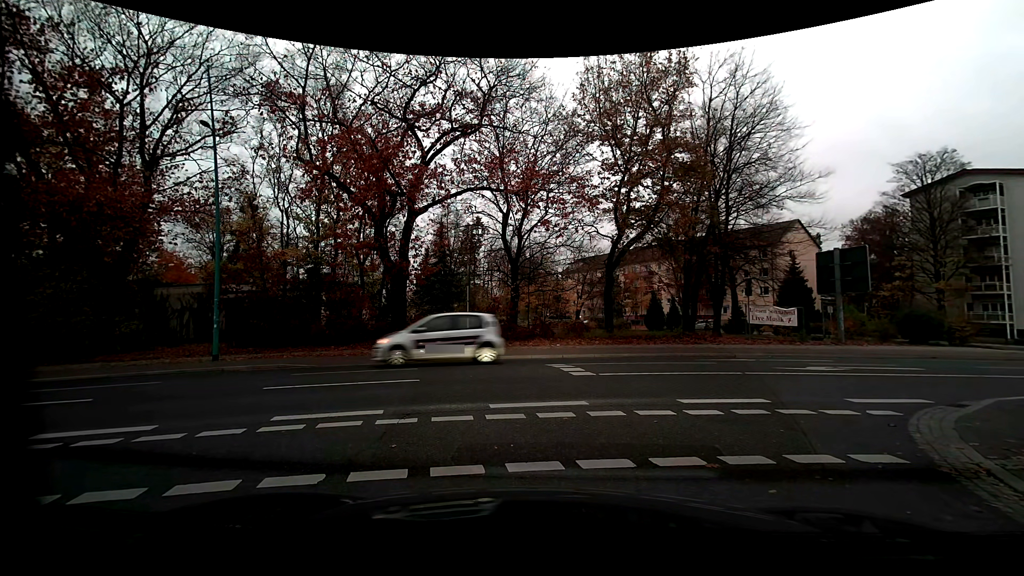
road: residential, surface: asphalt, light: Day
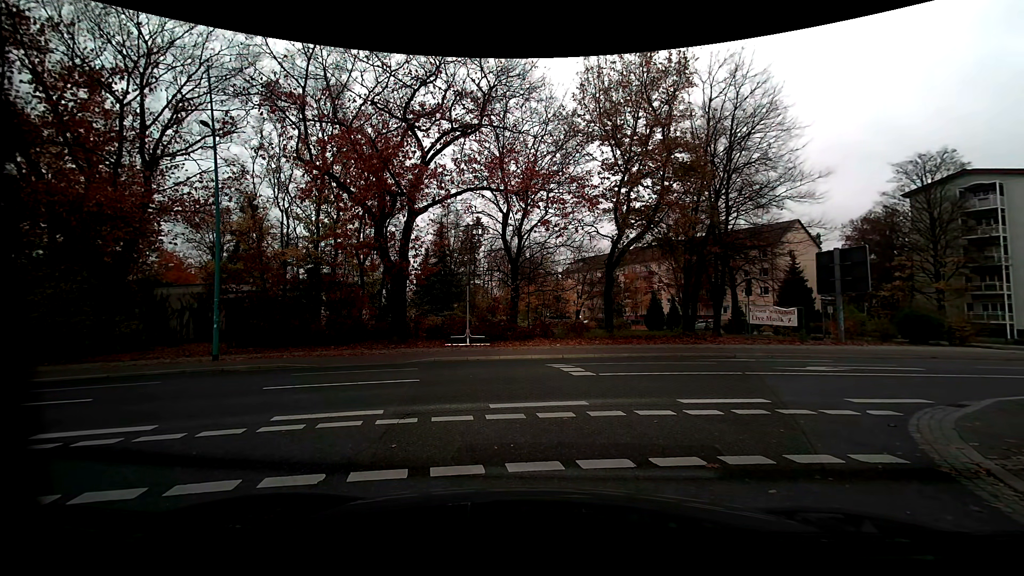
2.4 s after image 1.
(0.0, 0.0) m; 0°
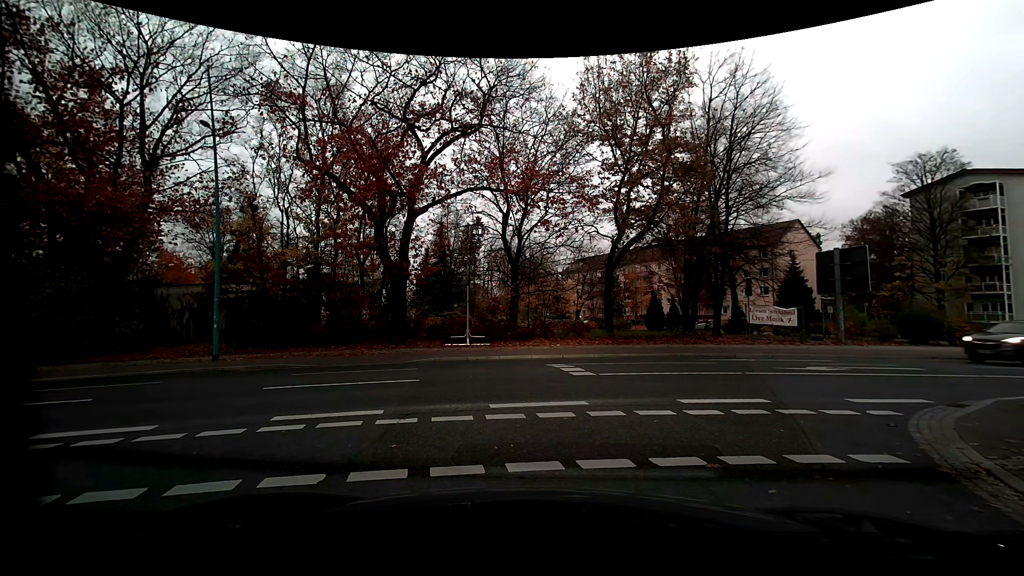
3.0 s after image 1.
(0.0, 0.0) m; 0°
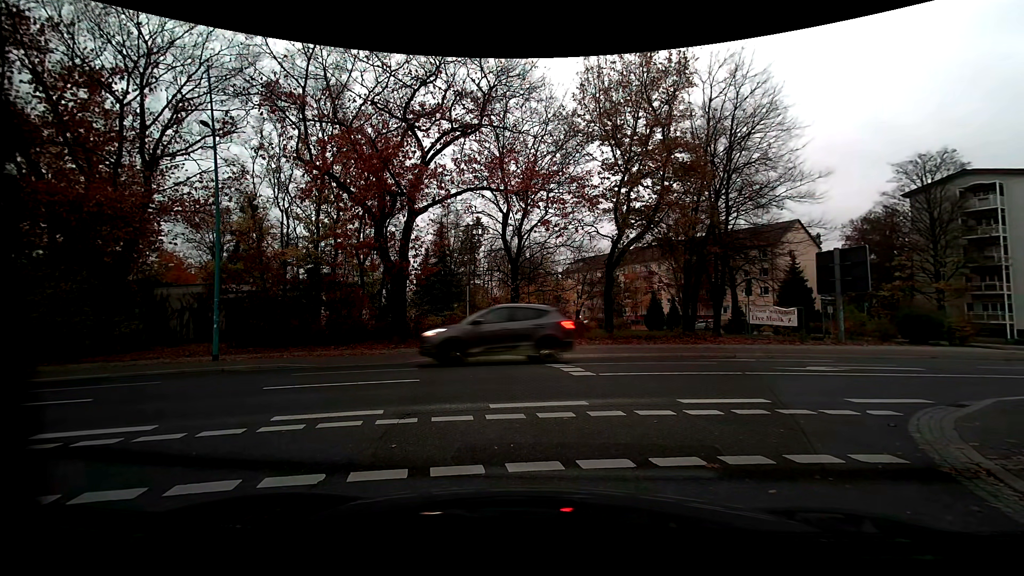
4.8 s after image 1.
(0.0, 0.0) m; 0°
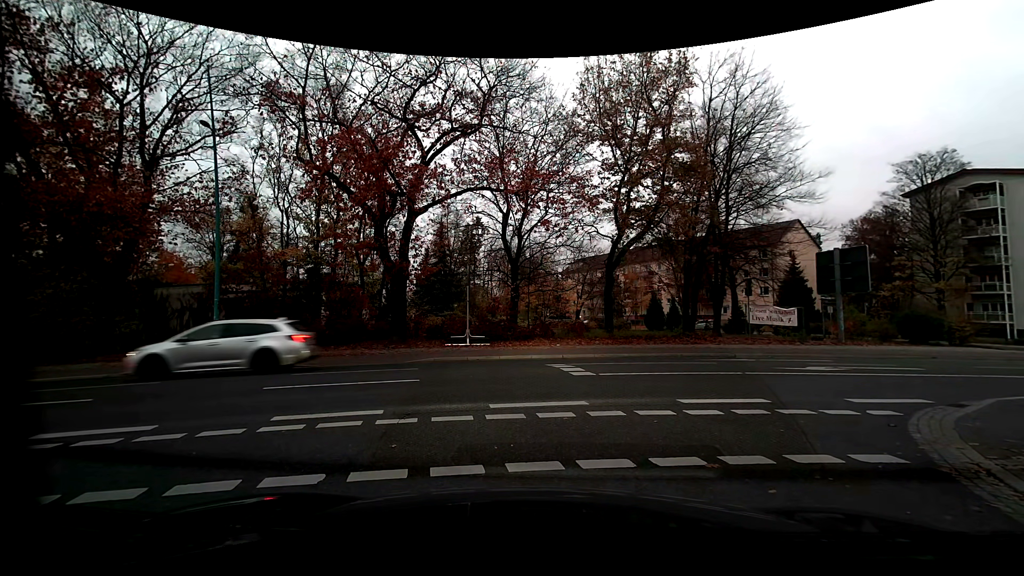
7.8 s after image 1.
(0.0, 0.0) m; 0°
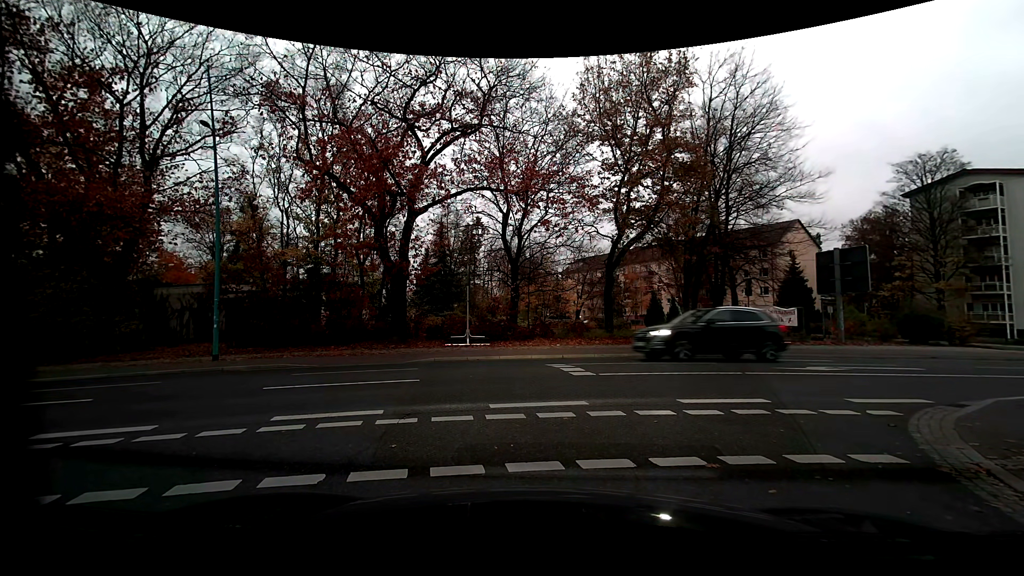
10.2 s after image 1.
(0.0, 0.0) m; 0°
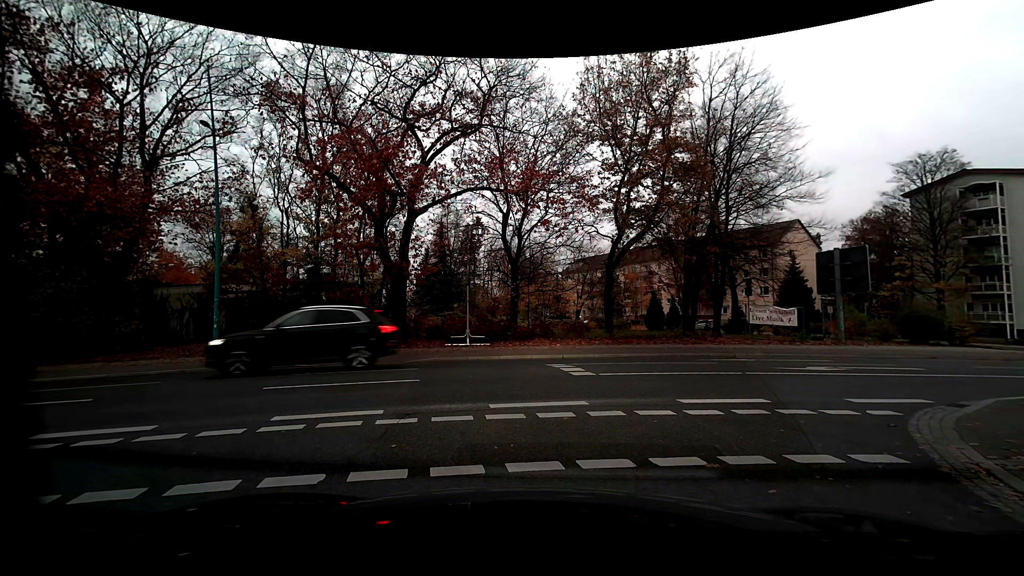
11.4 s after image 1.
(0.0, 0.0) m; 0°
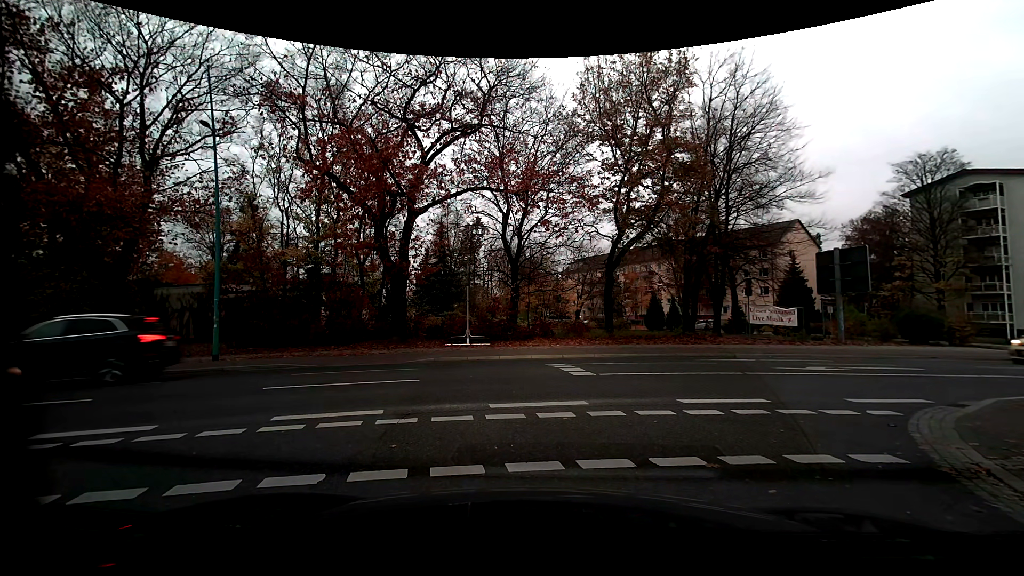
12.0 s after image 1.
(0.0, 0.0) m; 0°
